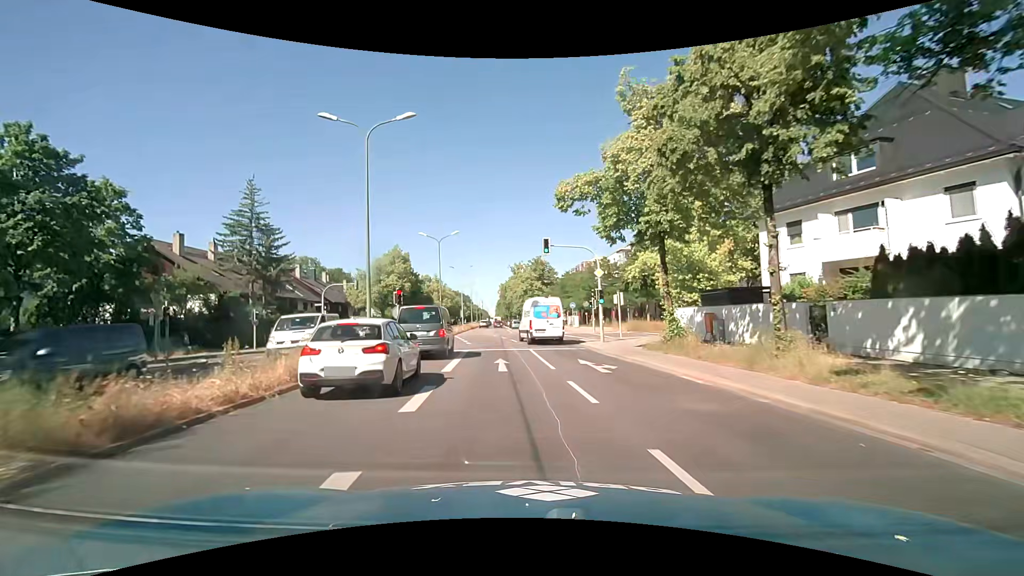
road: primary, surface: asphalt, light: Day
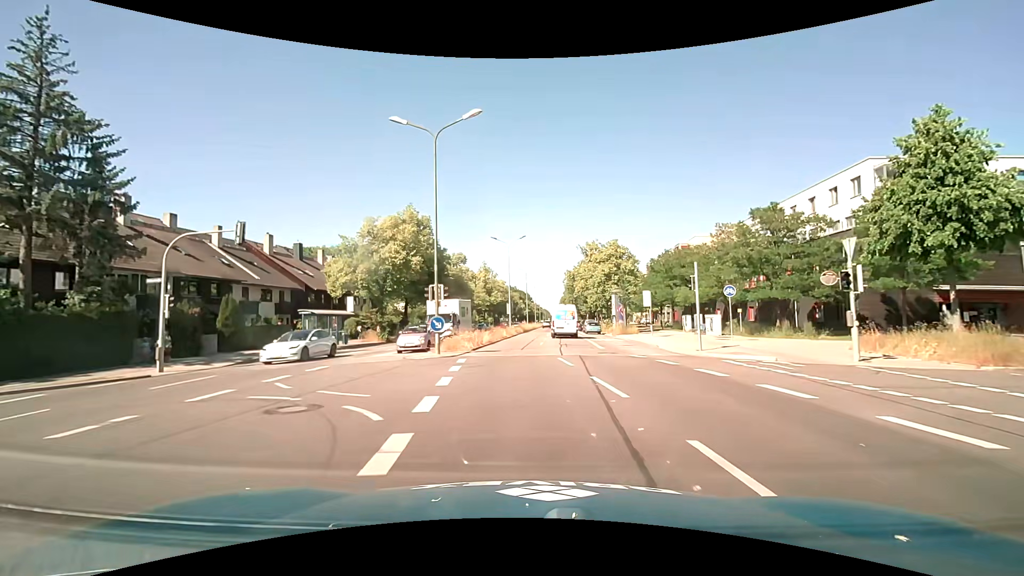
(-2.1, +29.0) m; -7°
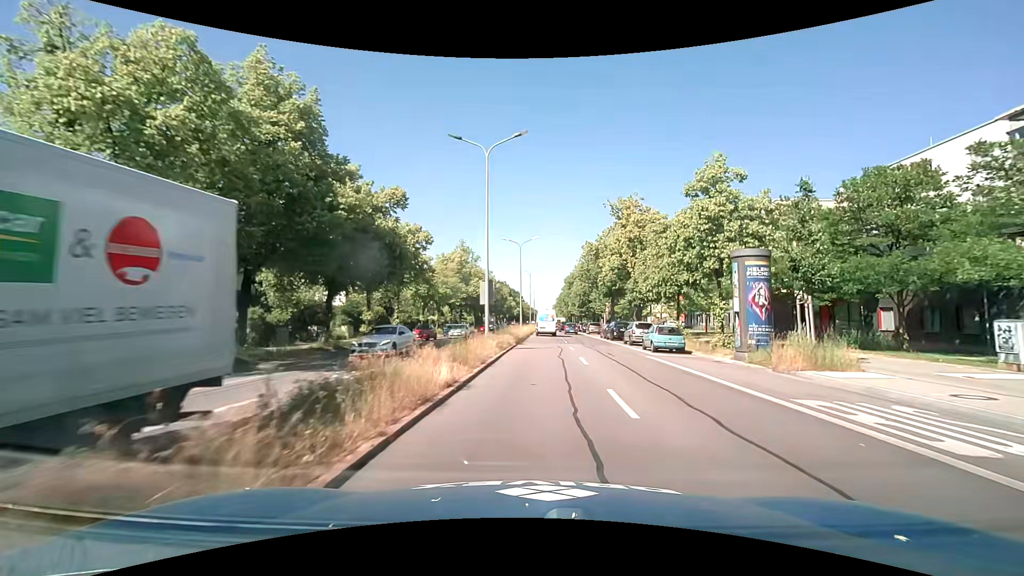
(-0.8, +30.3) m; +1°
(0, +10) (+1, +20) (+1, +30) (+1, +40) (+1, +50) (+2, +60) (+2, +70) (+3, +80) (+3, +90) (+4, +100) m
